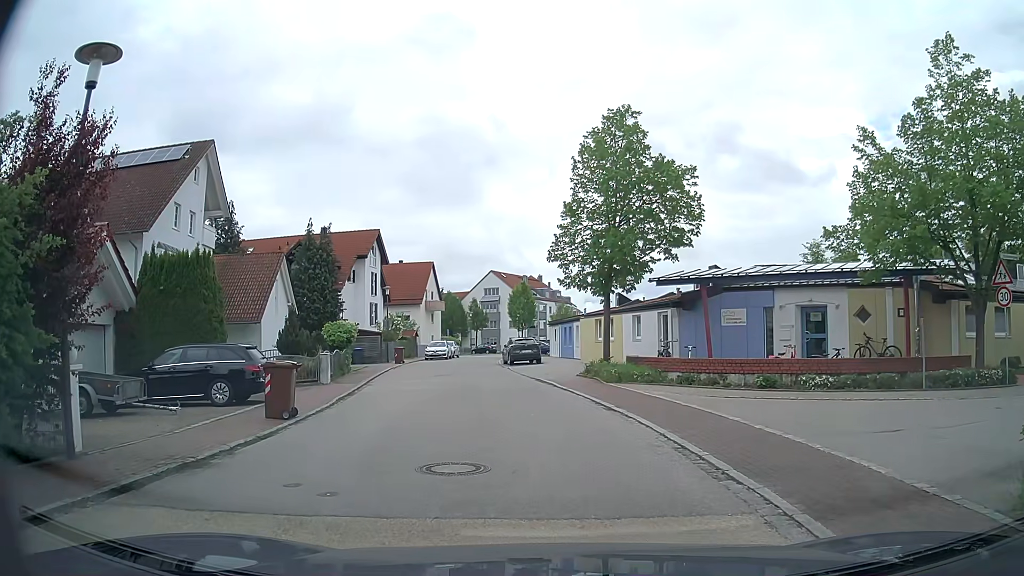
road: residential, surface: asphalt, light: Day
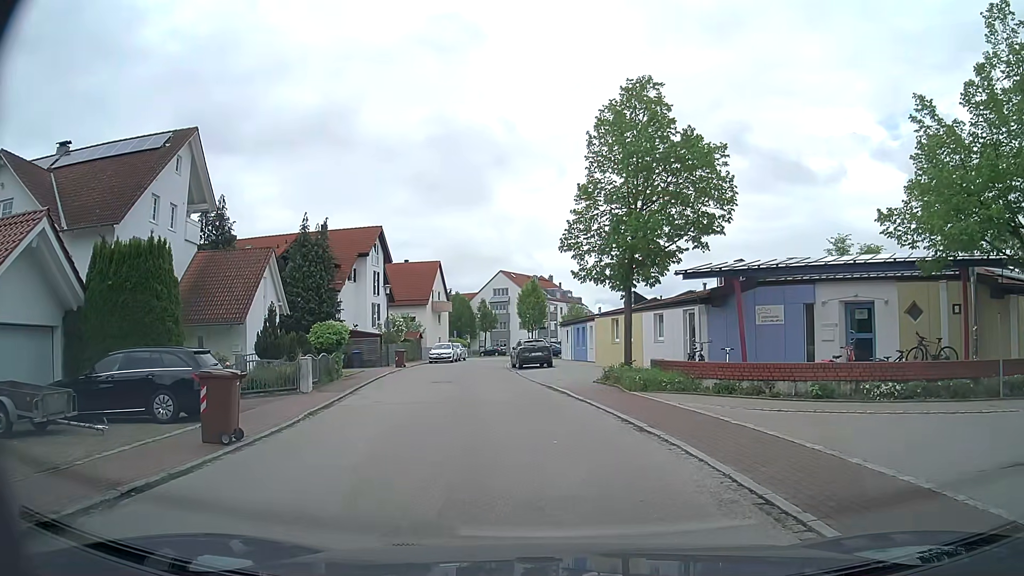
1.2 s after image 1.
(-0.1, +3.1) m; -2°
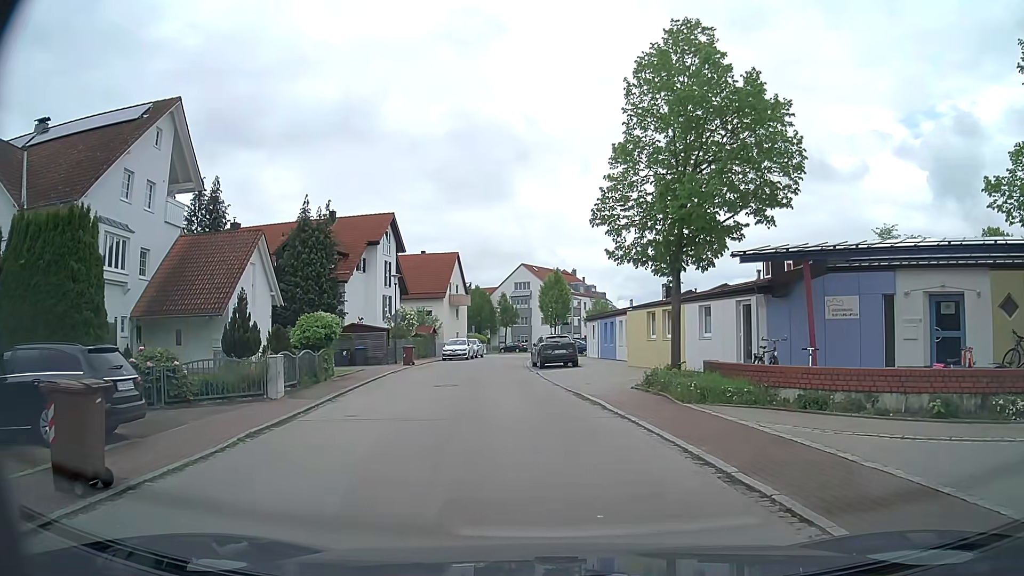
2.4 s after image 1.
(-0.1, +4.1) m; -1°
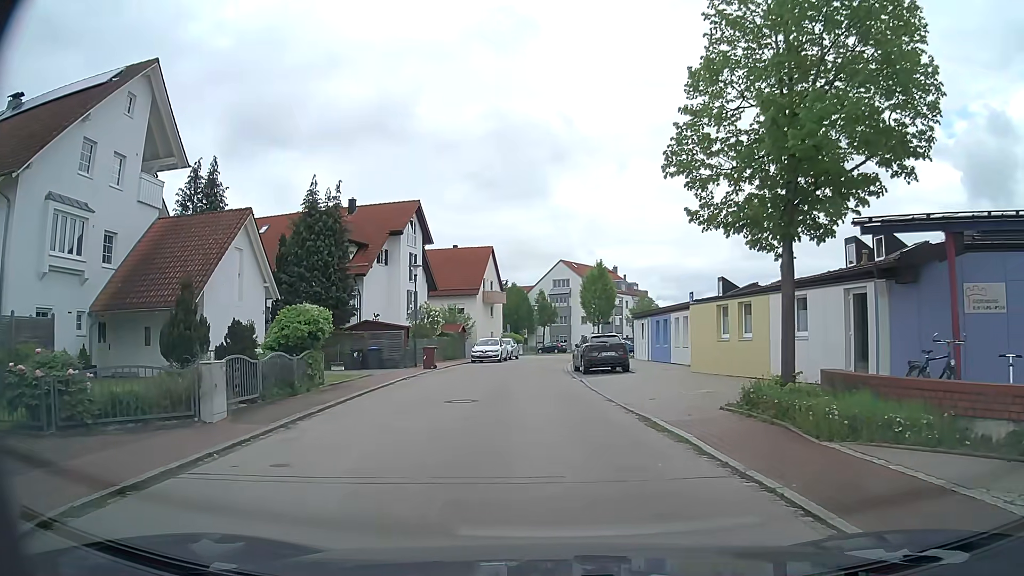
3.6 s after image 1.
(-0.3, +5.3) m; -5°
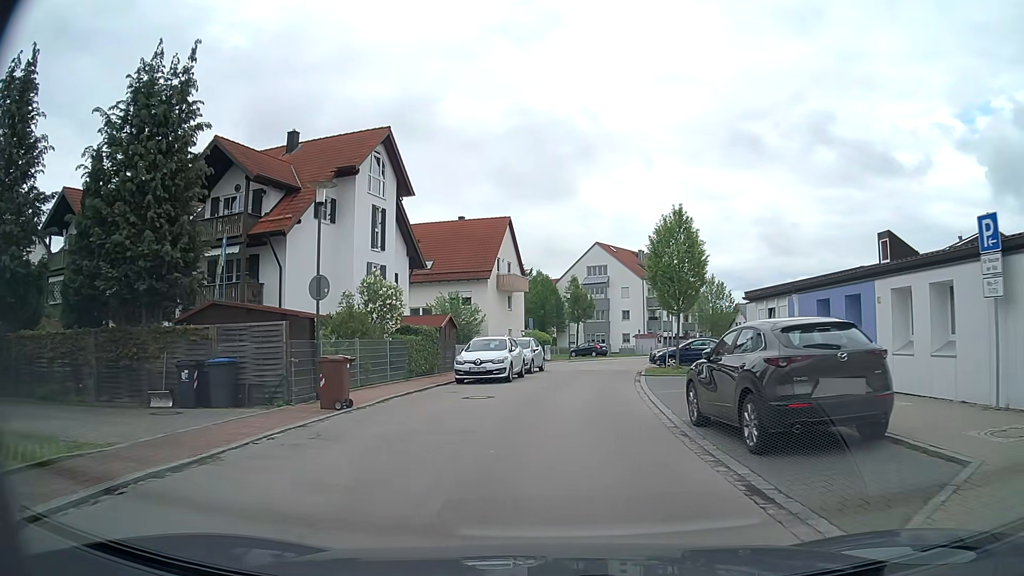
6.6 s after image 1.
(-0.6, +18.7) m; -2°
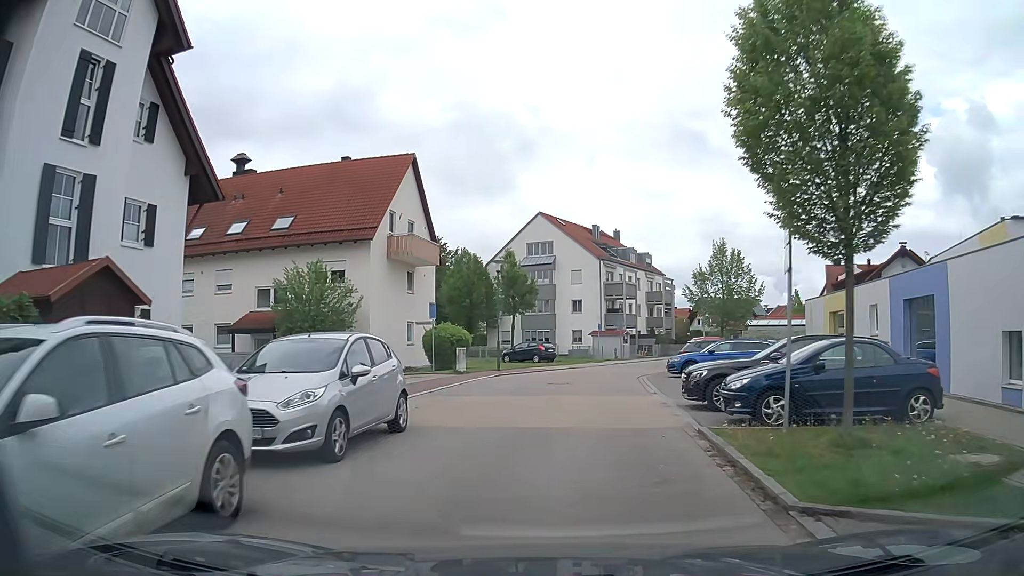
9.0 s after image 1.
(+0.9, +19.4) m; +5°
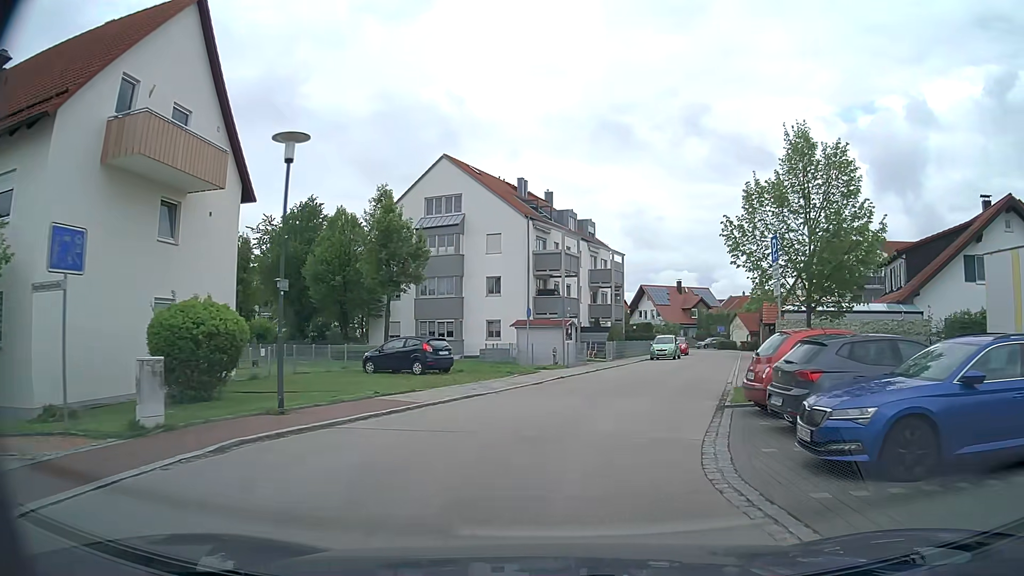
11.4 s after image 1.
(+0.9, +19.4) m; +6°
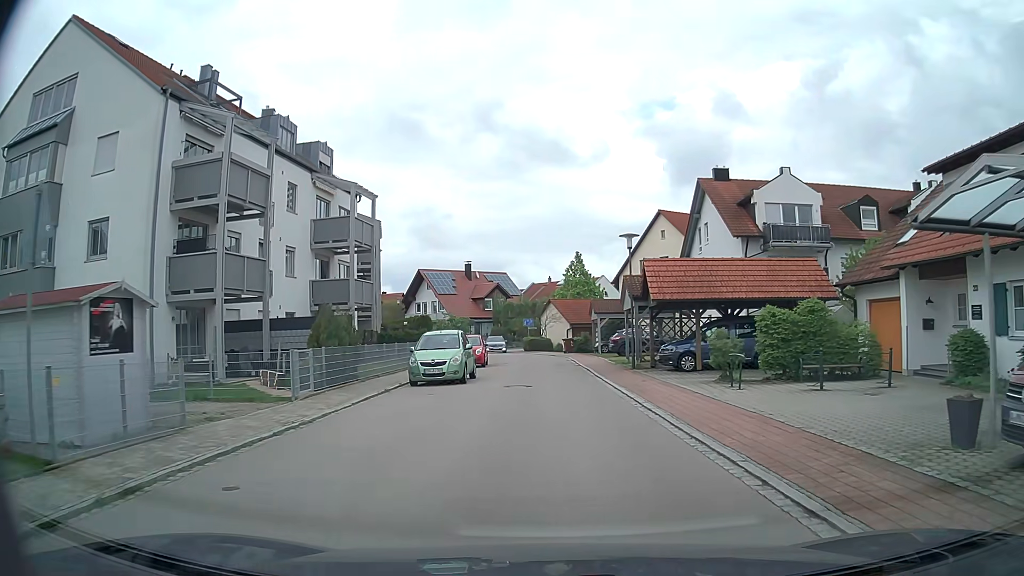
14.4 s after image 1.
(+4.1, +23.6) m; +18°
(0, +10) (0, +20) (0, +30) (-1, +40) (-2, +50) (-6, +59) (-11, +68) (-18, +74) (-27, +79) (-36, +83) m
